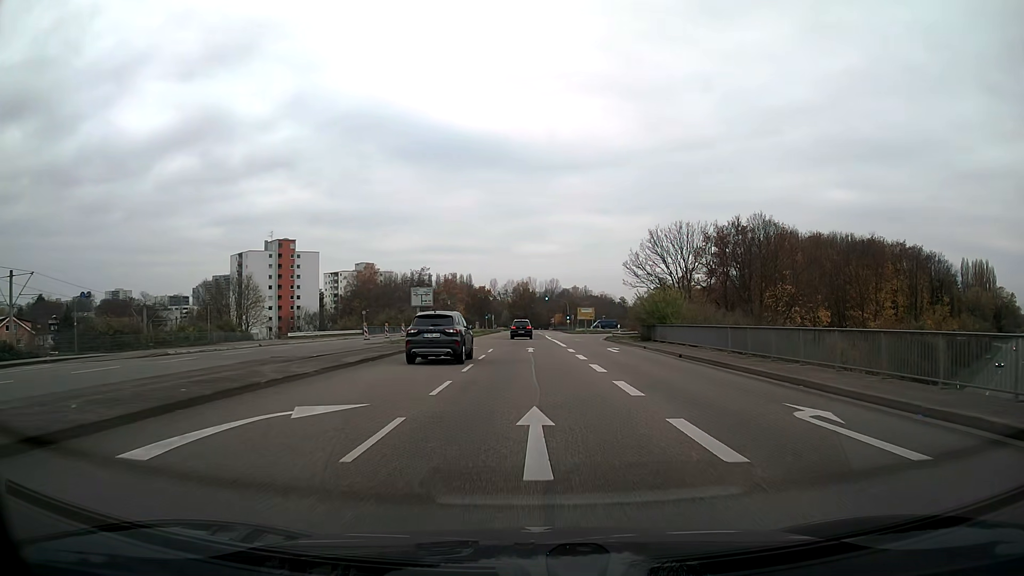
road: secondary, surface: asphalt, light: Day
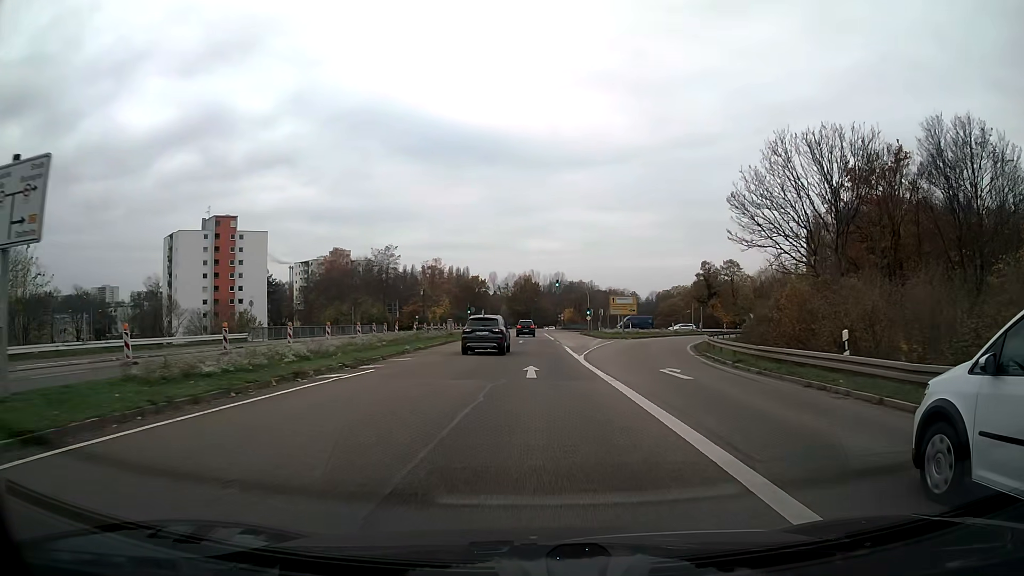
(0.0, +38.8) m; 0°
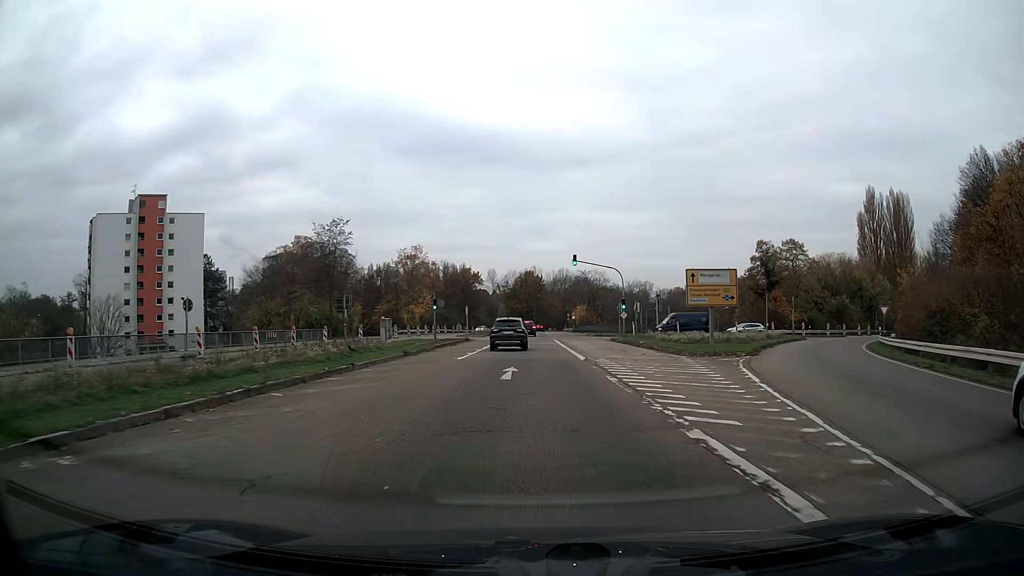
(-0.1, +30.6) m; 0°
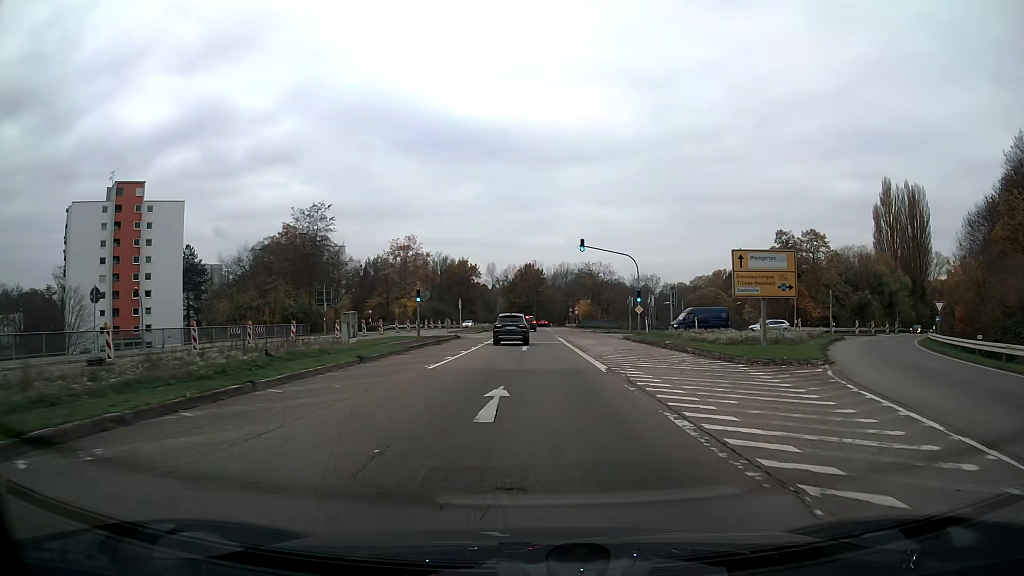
(0.0, +7.6) m; 0°
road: secondary_link
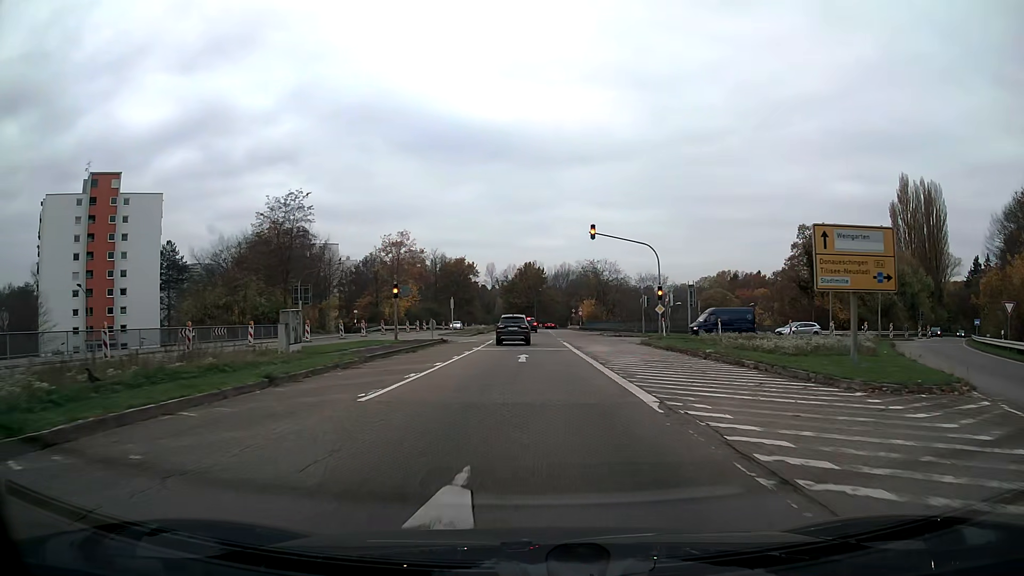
(0.0, +7.5) m; 0°
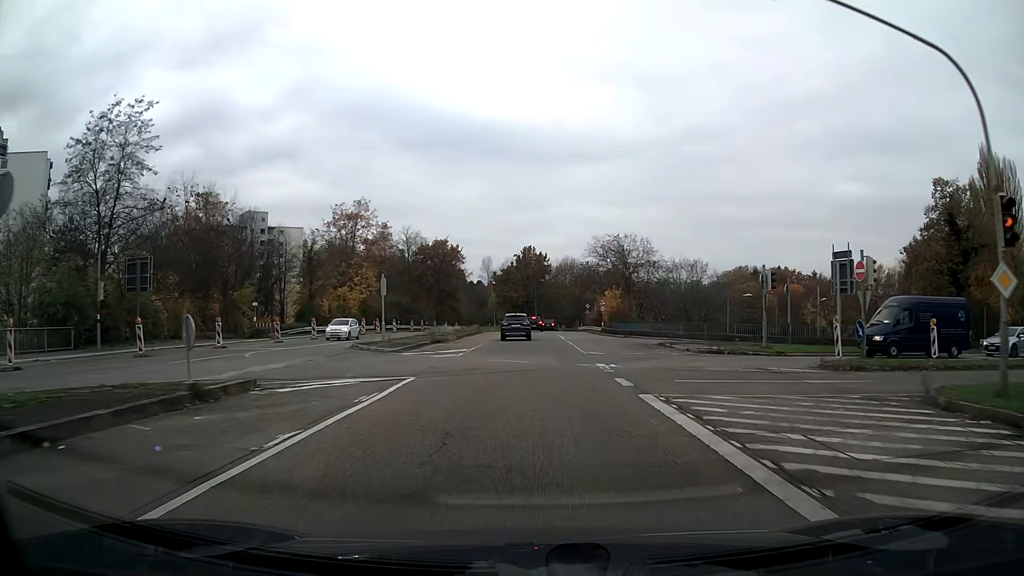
(0.0, +30.1) m; 0°
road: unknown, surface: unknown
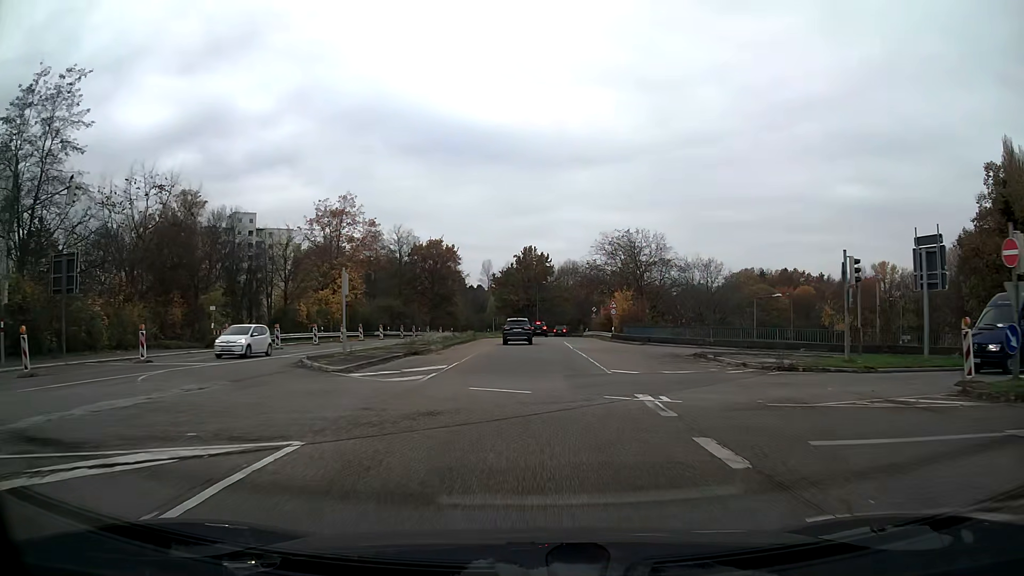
(0.0, +7.5) m; 0°
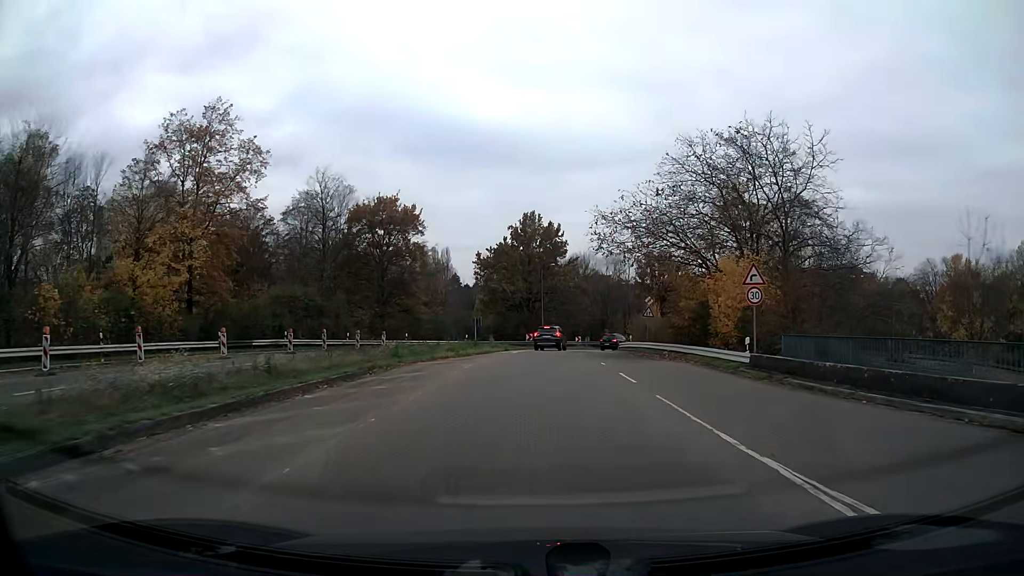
(0.0, +36.9) m; 0°
